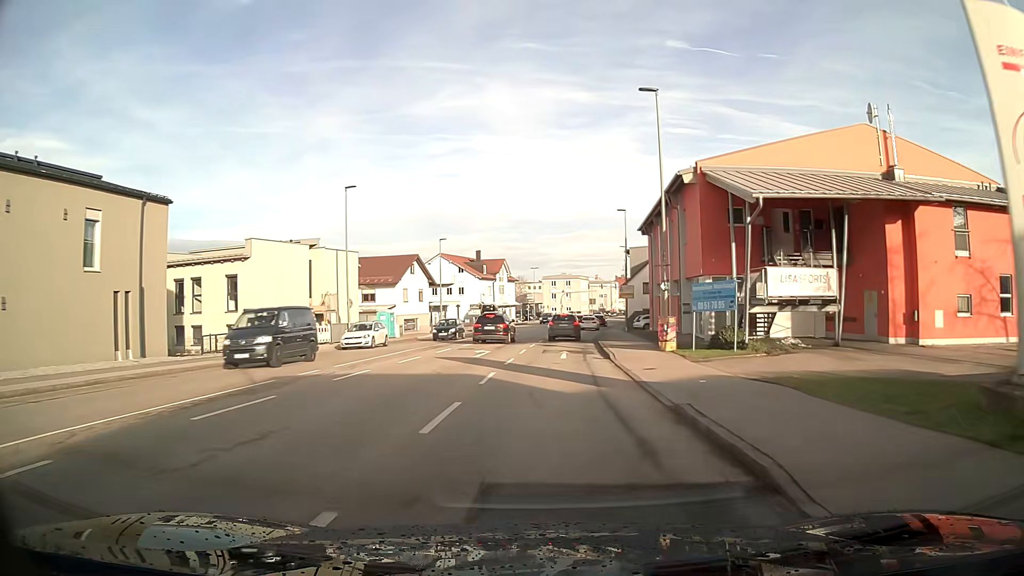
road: tertiary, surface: asphalt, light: Day
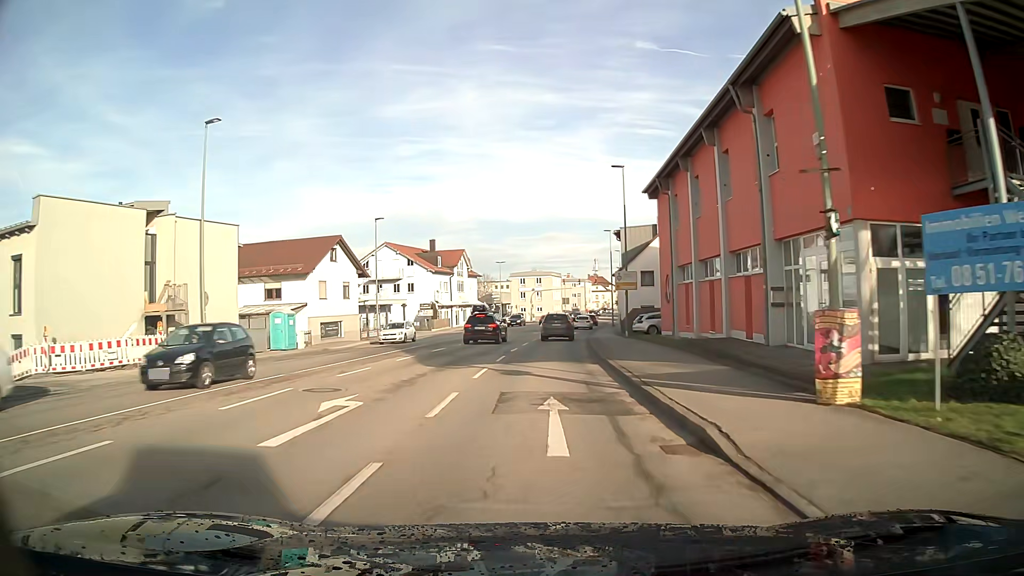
(+0.4, +16.8) m; +2°
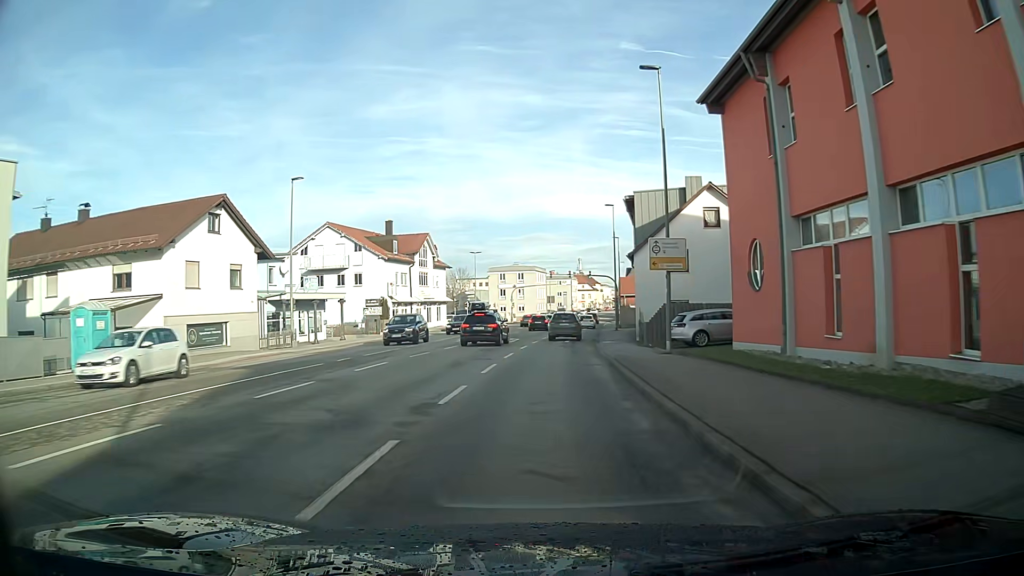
(+0.2, +16.8) m; +2°
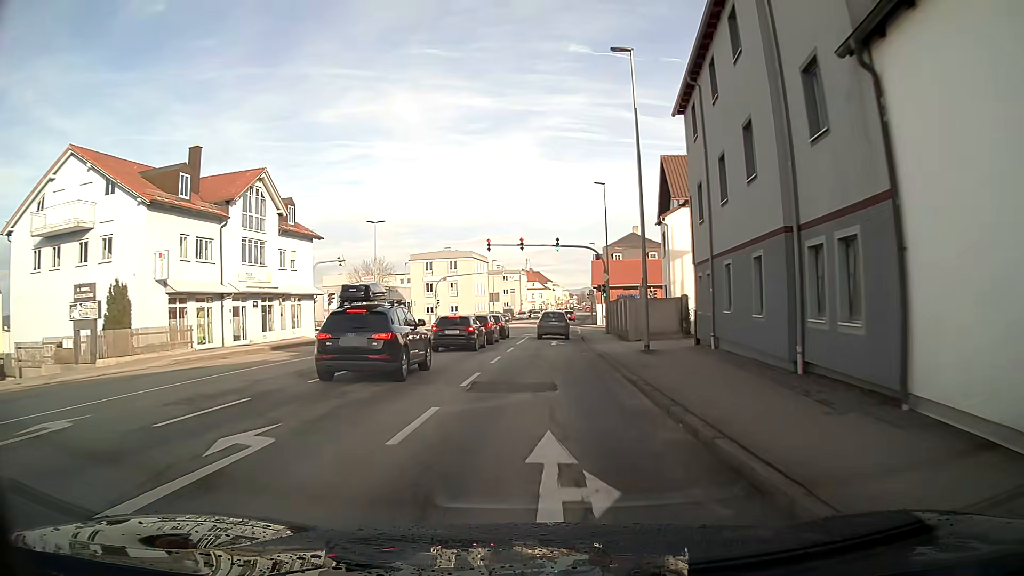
(+1.3, +33.3) m; +4°
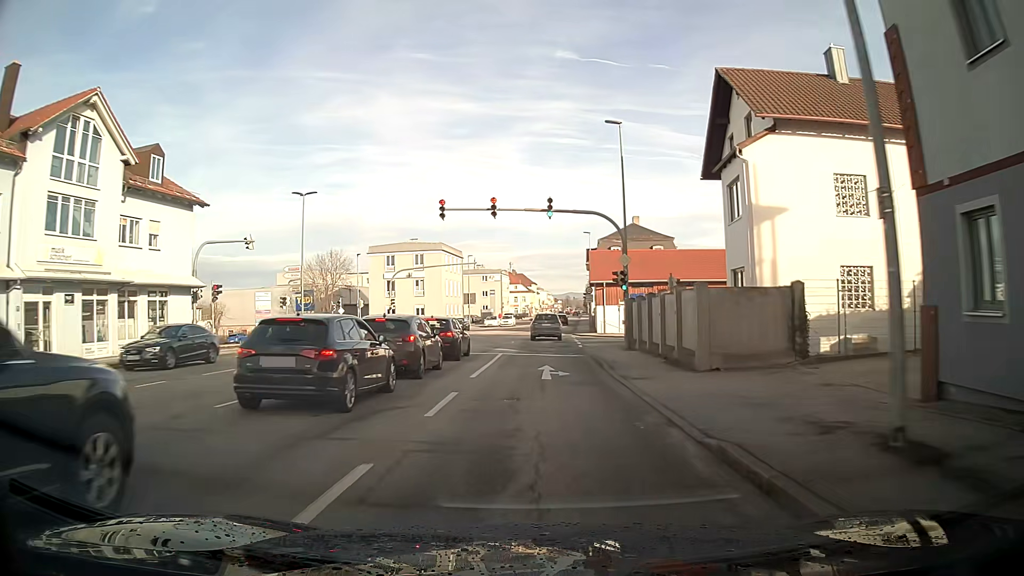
(+0.2, +16.1) m; +1°
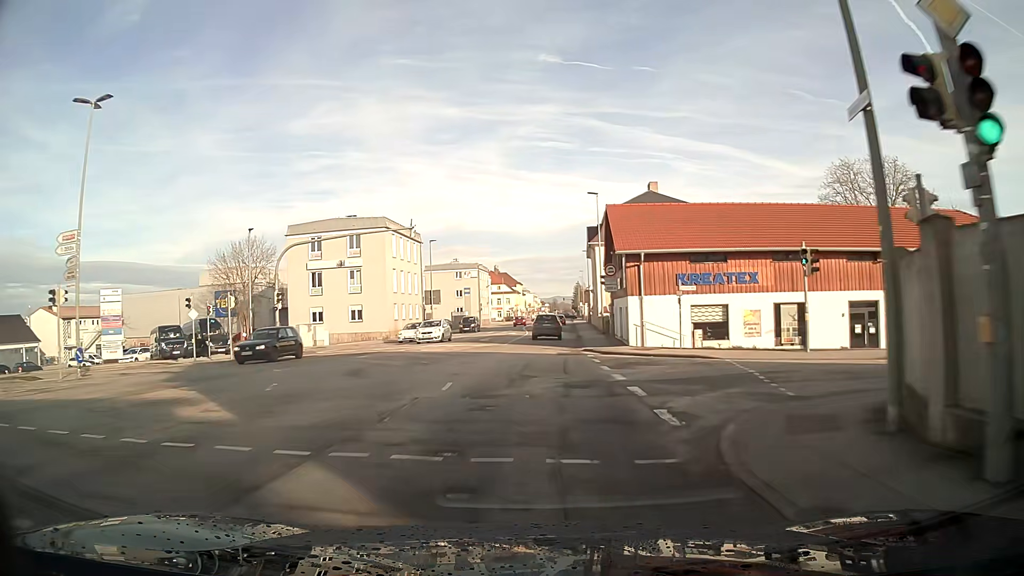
(+0.1, +23.8) m; +1°
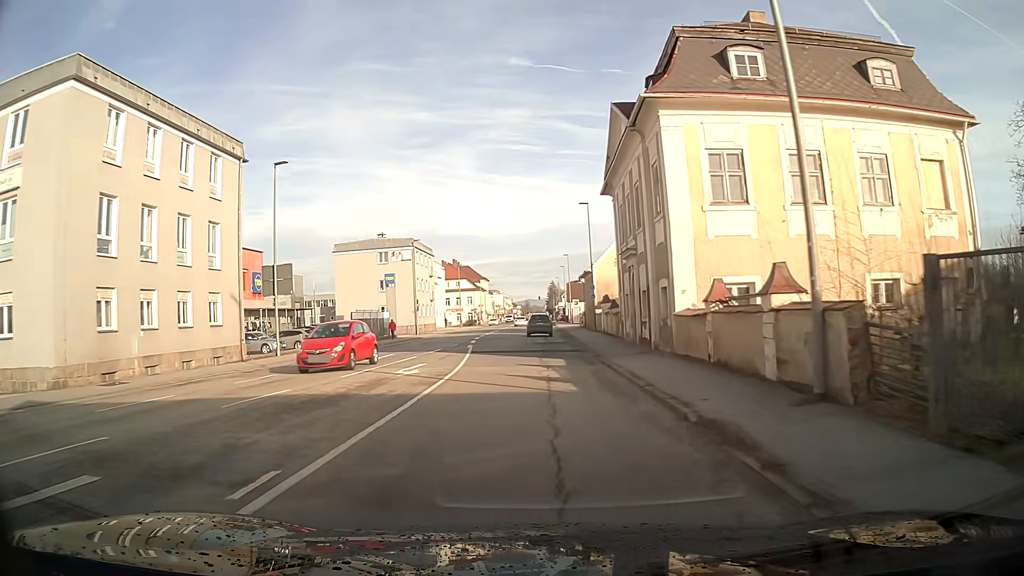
(+0.8, +39.7) m; +3°
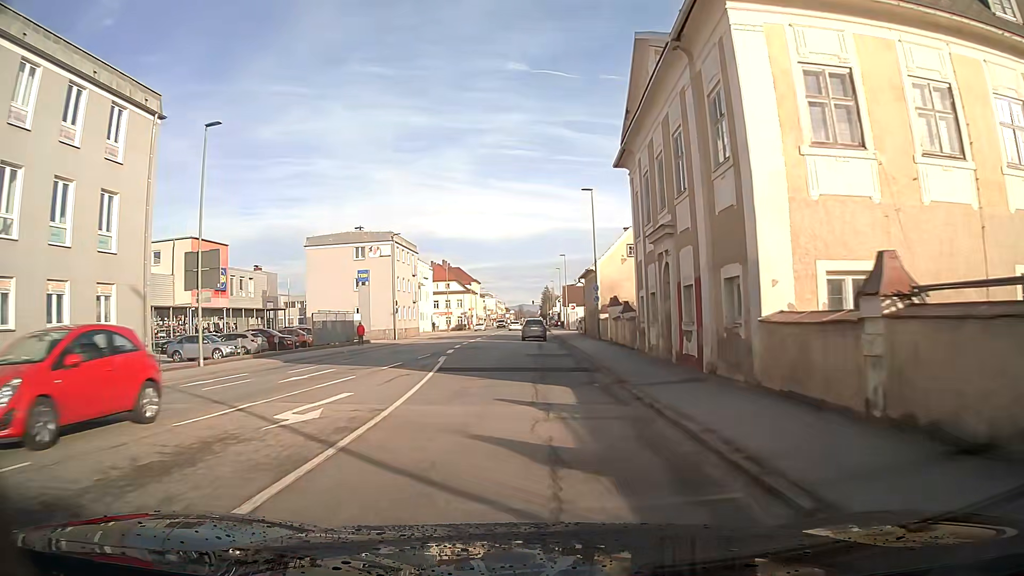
(0.0, +8.0) m; 0°
